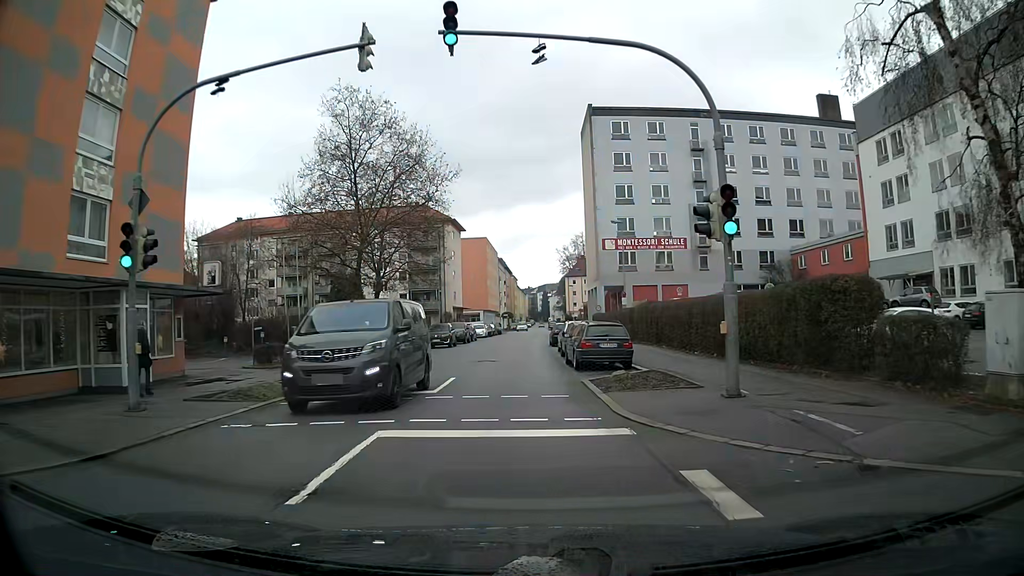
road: tertiary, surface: asphalt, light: Day
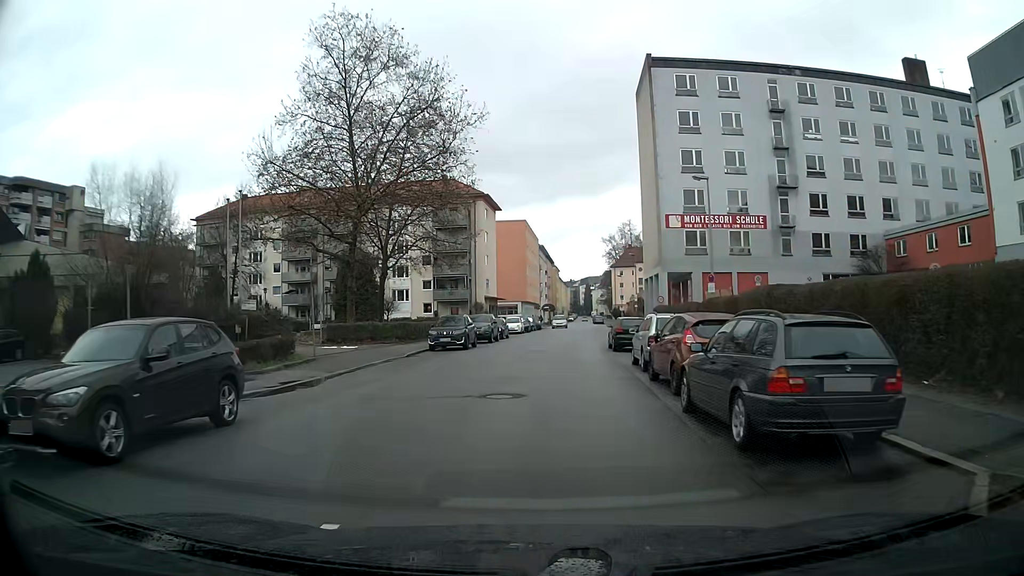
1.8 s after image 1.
(-0.3, +13.2) m; -2°
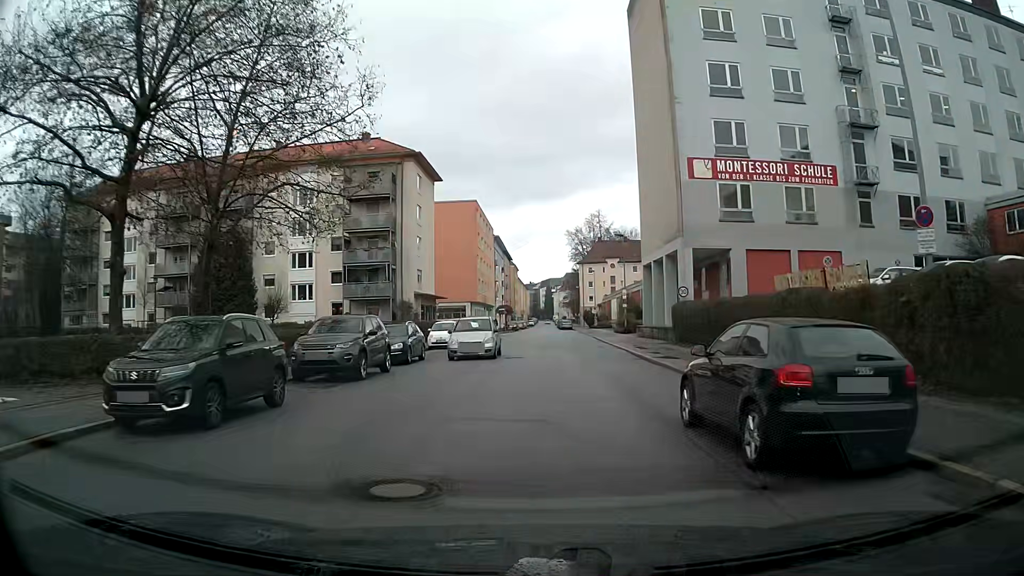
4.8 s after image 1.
(+0.7, +21.9) m; +3°
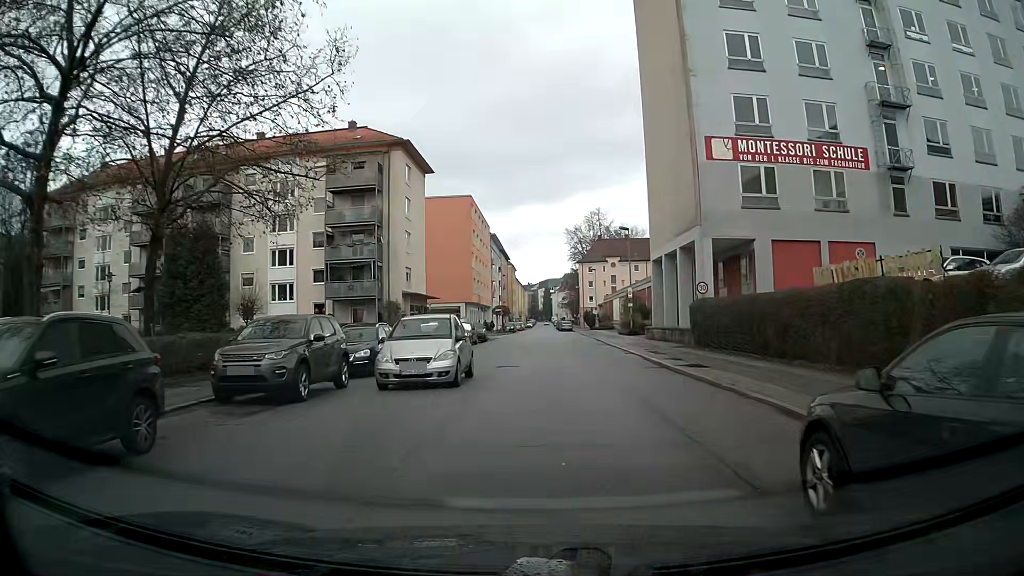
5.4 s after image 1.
(0.0, +4.4) m; 0°
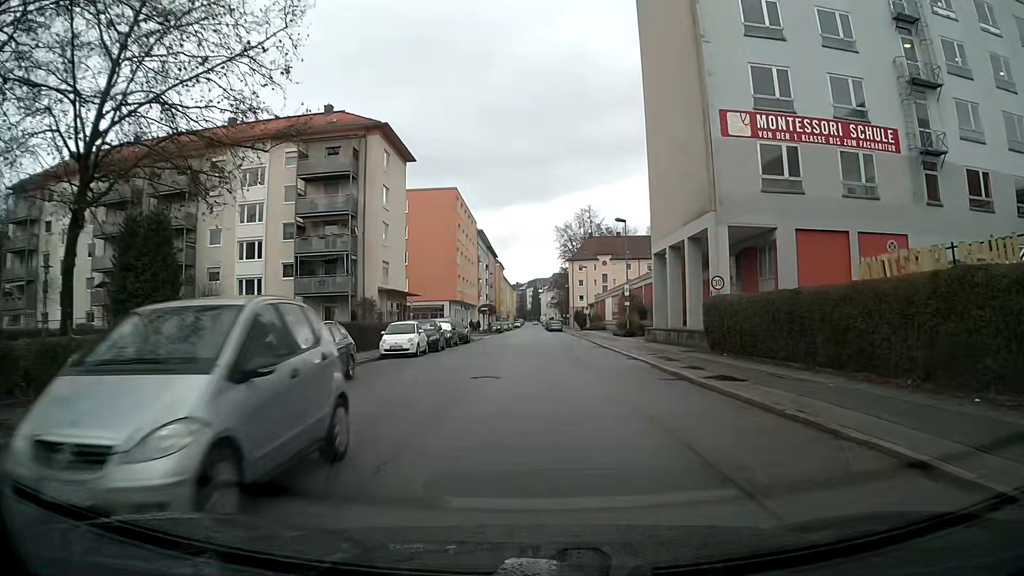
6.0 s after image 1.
(0.0, +4.4) m; 0°
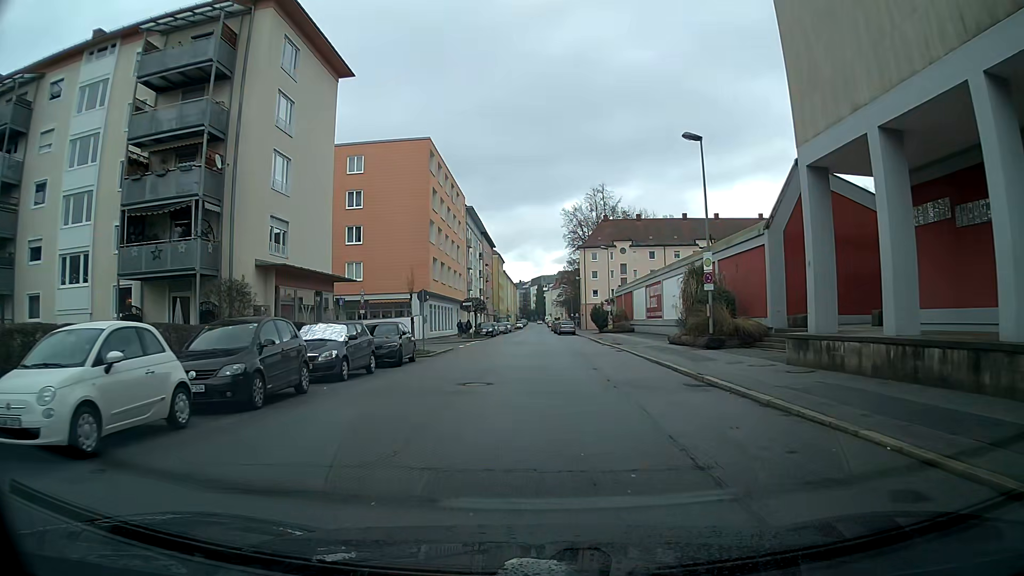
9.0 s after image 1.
(0.0, +22.0) m; 0°
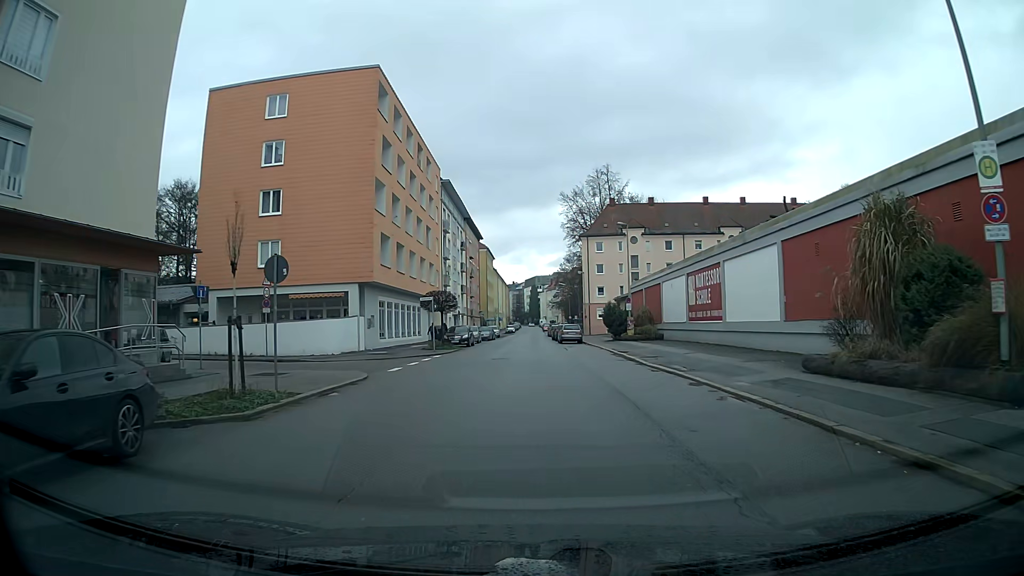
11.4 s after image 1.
(+0.1, +17.6) m; +1°
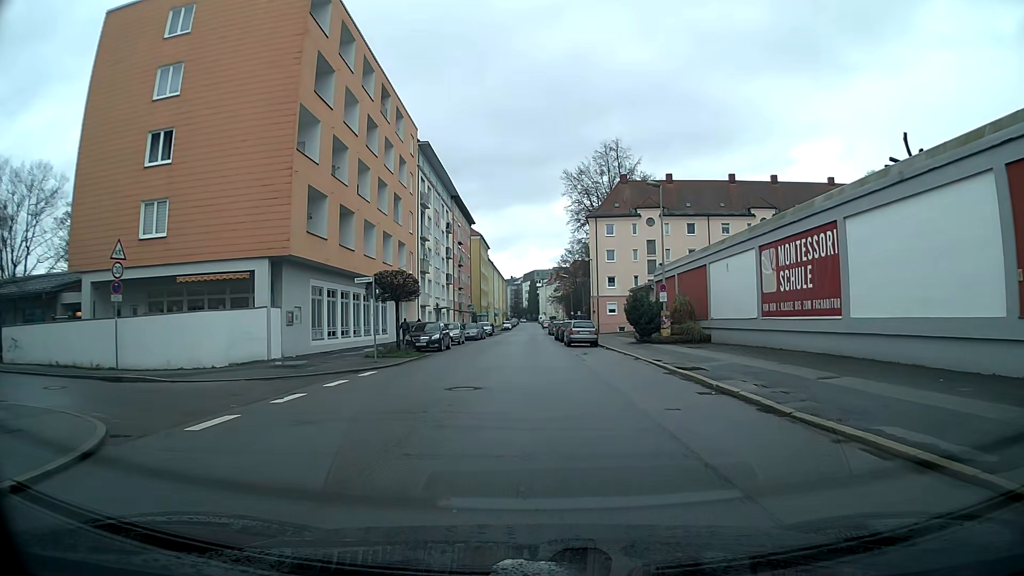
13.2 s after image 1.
(0.0, +13.2) m; 0°
(0, +10) (0, +20) (0, +30) (-1, +40) (-1, +50) (-1, +60) (-1, +70) (-1, +80) (-1, +90) (-1, +100) m
